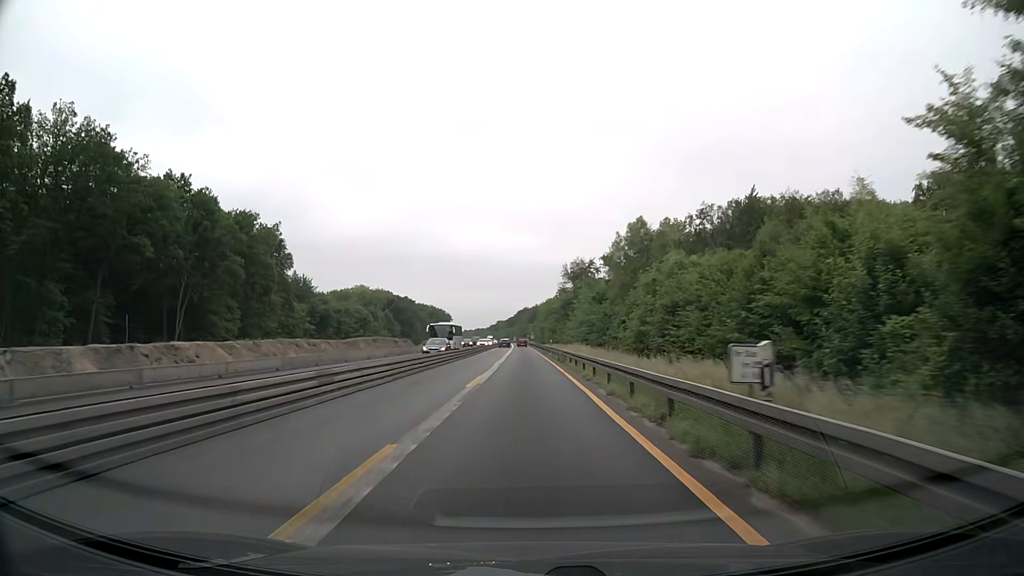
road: motorway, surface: asphalt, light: Day
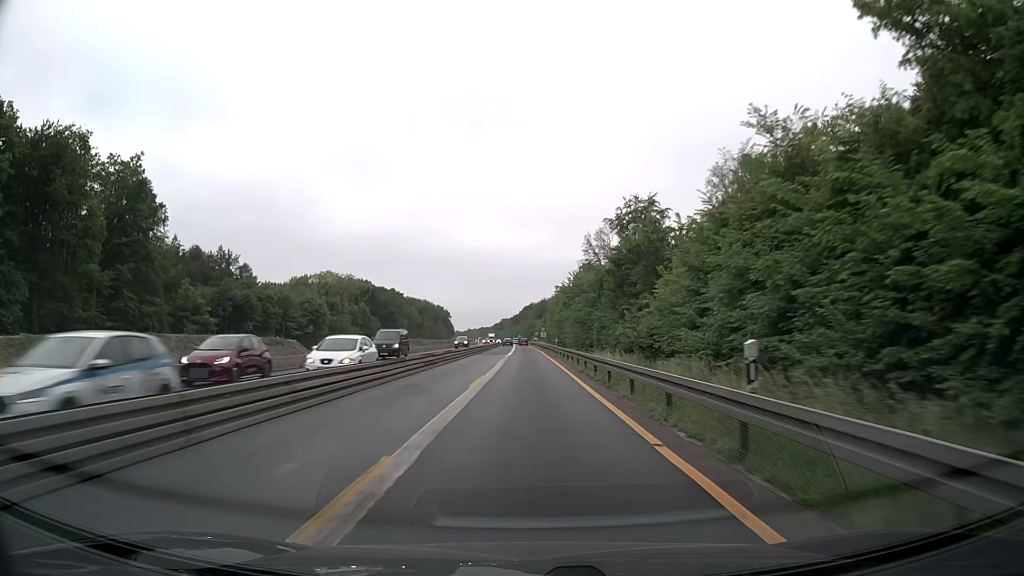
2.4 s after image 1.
(-0.4, +51.5) m; -1°
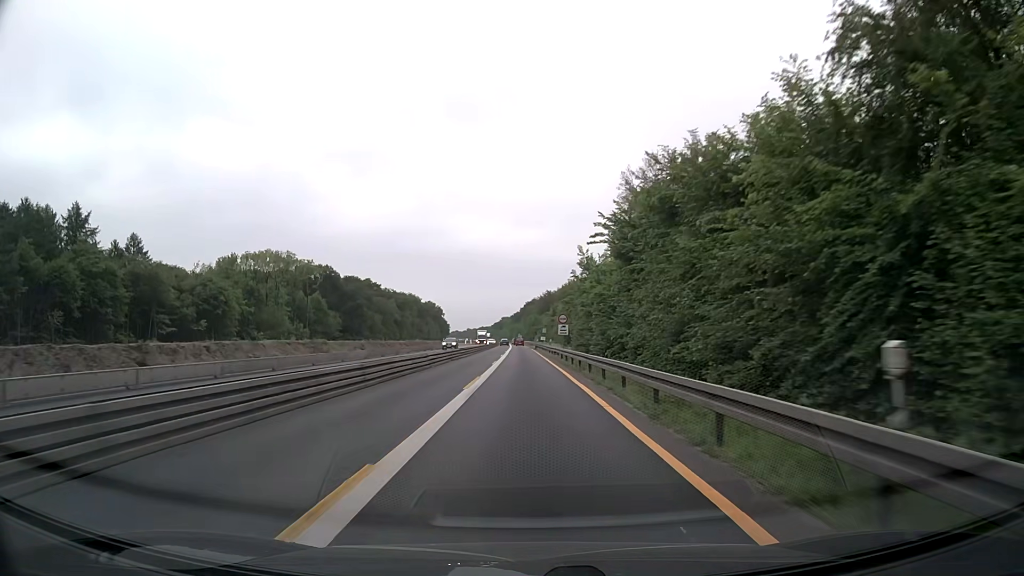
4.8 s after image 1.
(-0.1, +51.5) m; 0°
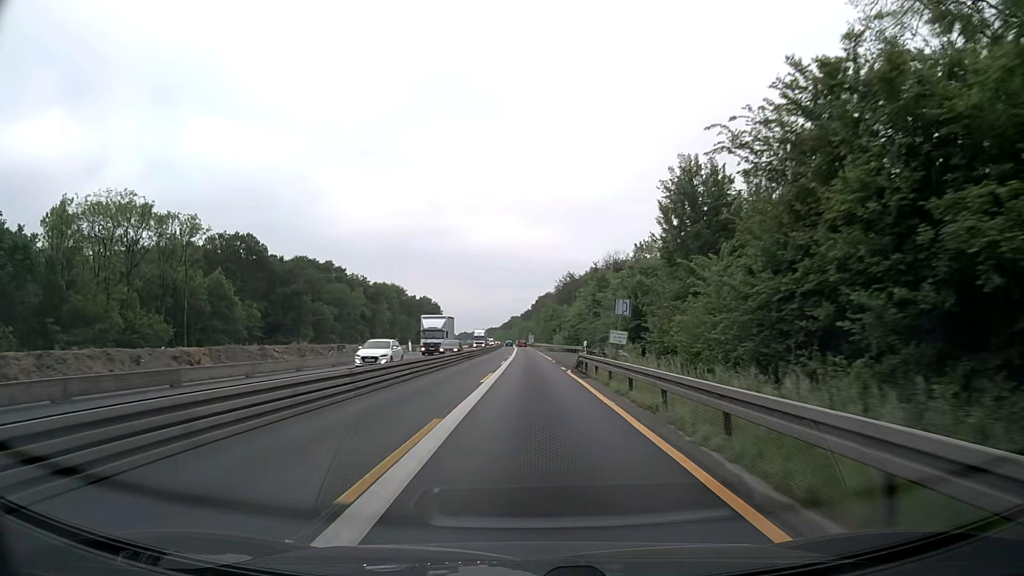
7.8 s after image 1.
(-0.9, +64.3) m; -1°
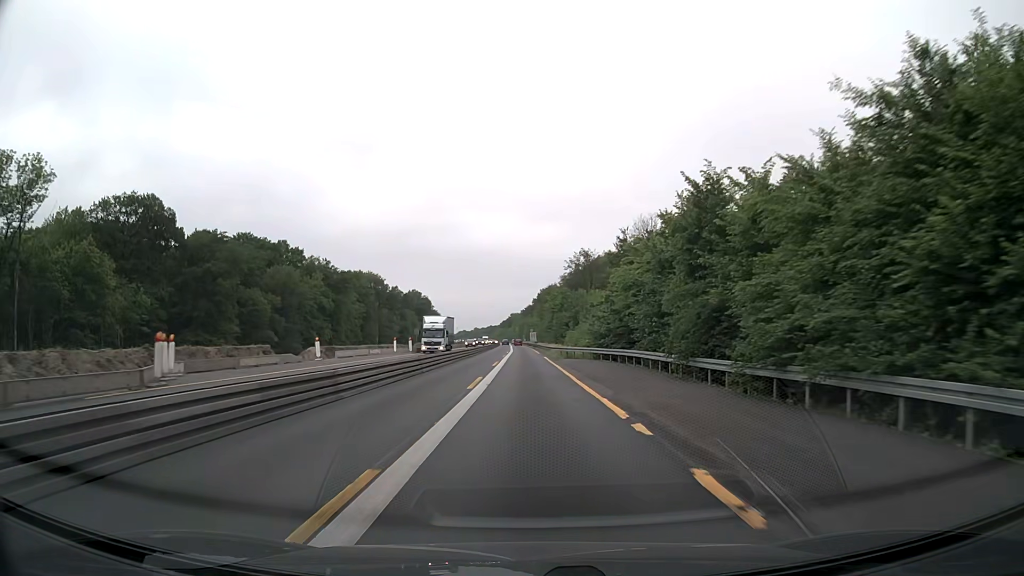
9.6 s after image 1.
(-0.1, +38.6) m; 0°
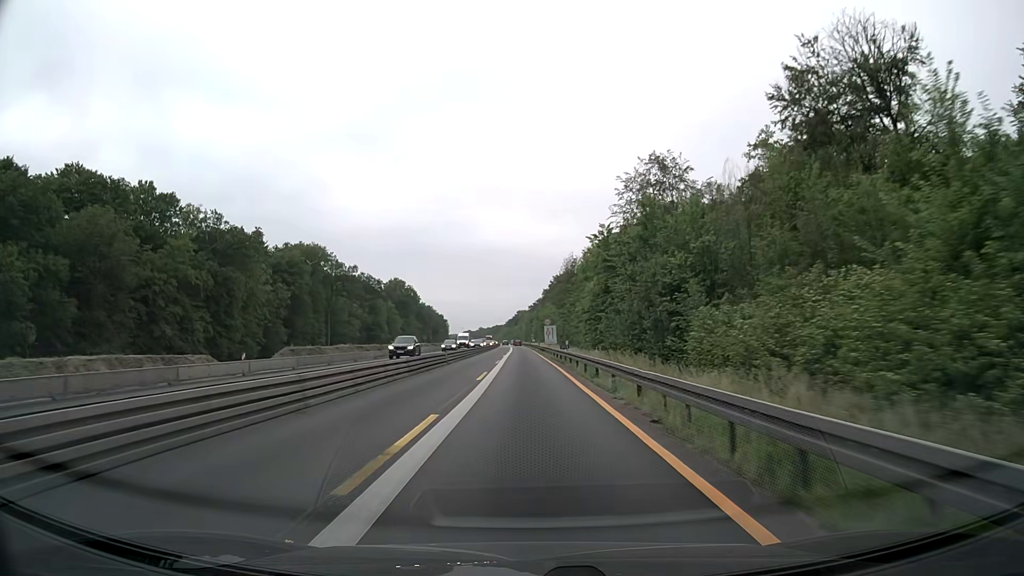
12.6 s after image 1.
(-0.5, +64.2) m; -1°
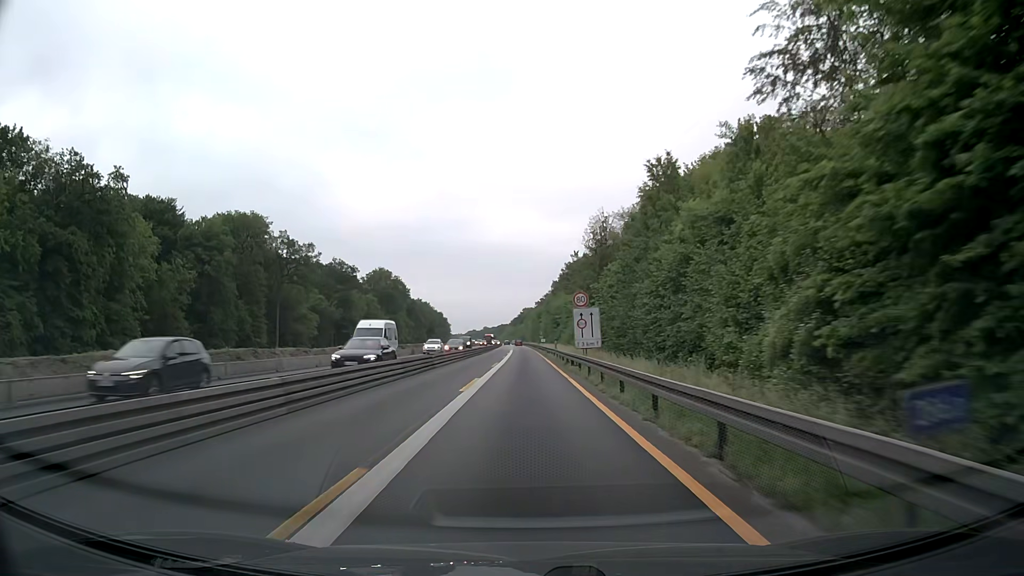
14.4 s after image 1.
(-0.1, +38.5) m; -1°
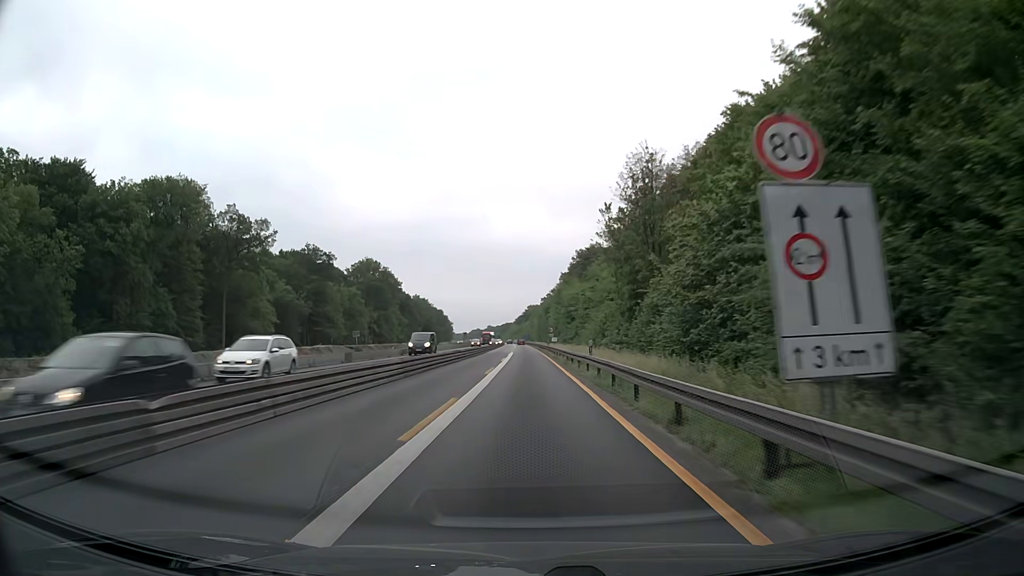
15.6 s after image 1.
(0.0, +25.7) m; 0°
(0, +10) (0, +20) (0, +30) (0, +40) (0, +50) (0, +60) (0, +70) (0, +80) (-1, +90) (-1, +100) m
